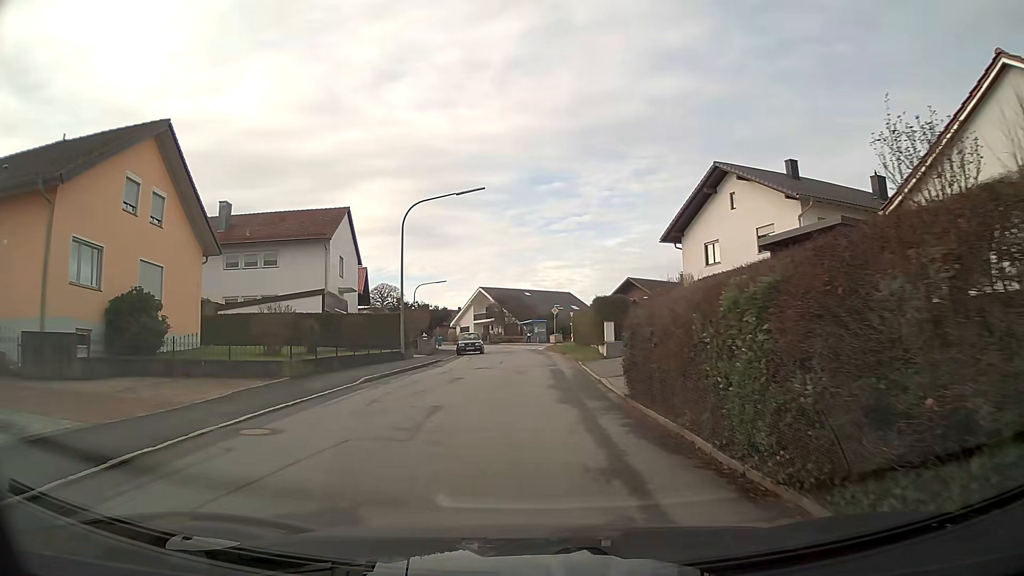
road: residential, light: Day
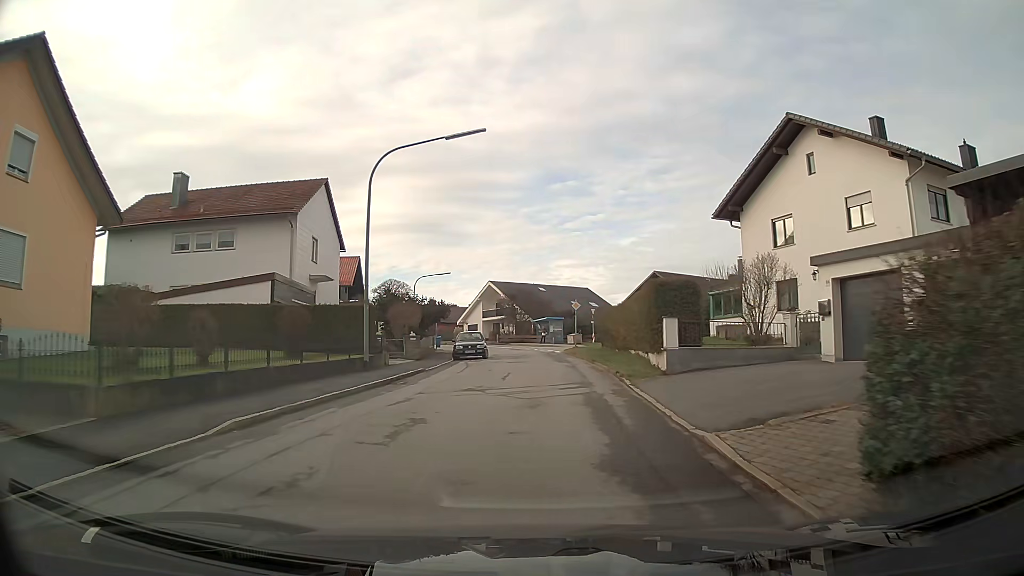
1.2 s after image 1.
(0.0, +9.1) m; 0°
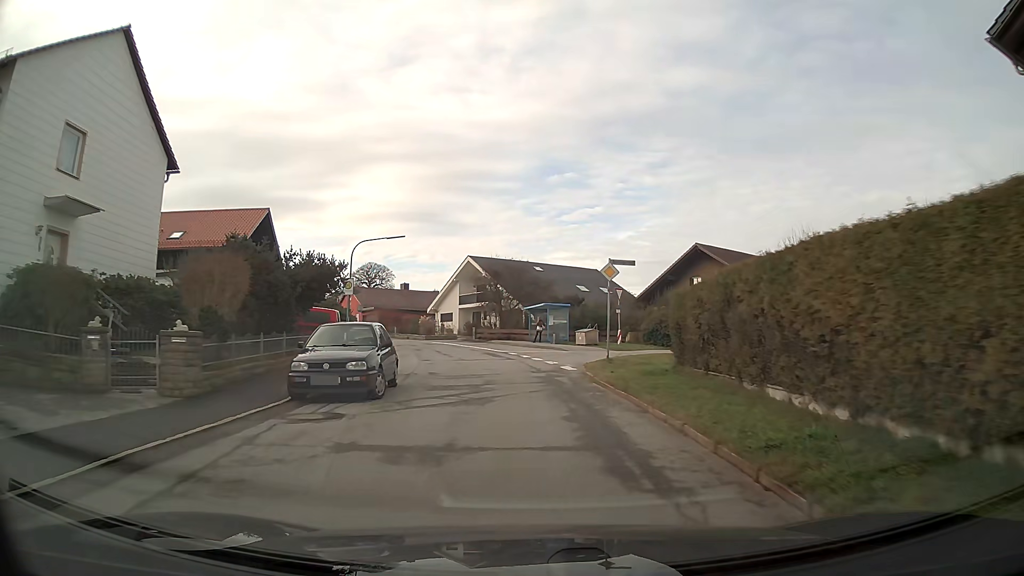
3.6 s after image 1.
(+0.1, +22.3) m; -1°
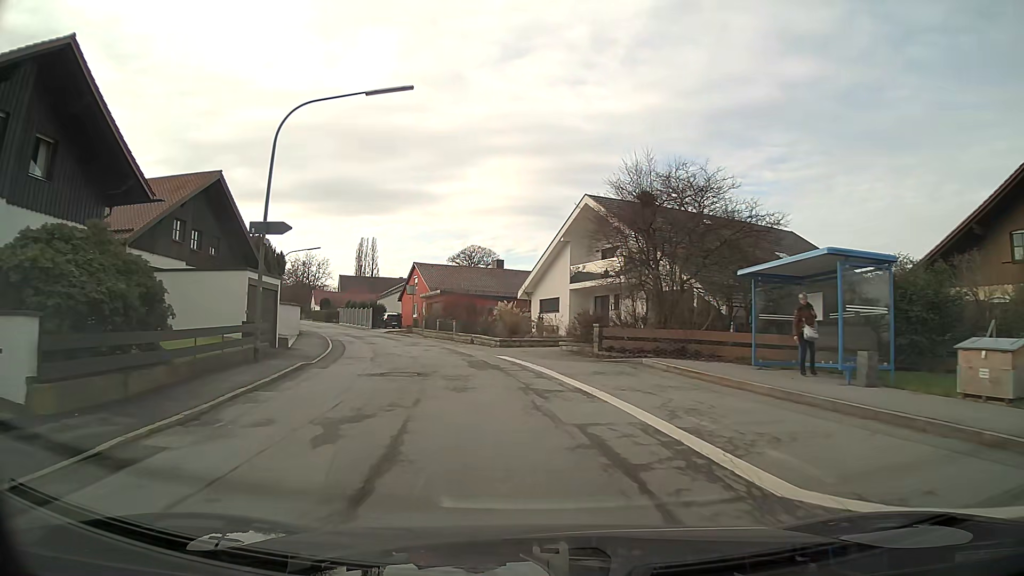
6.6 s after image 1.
(-2.5, +30.1) m; -11°
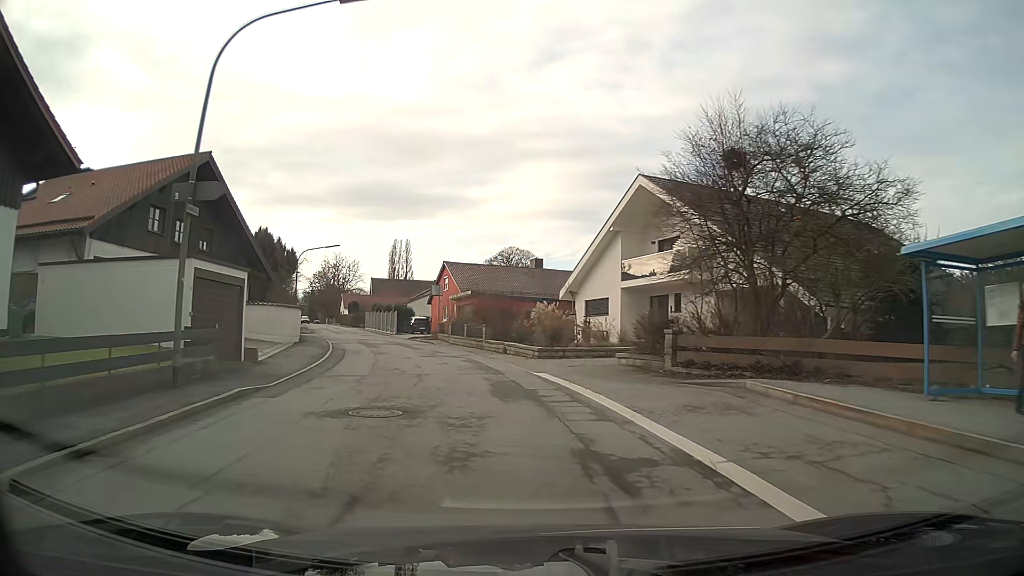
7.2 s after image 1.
(-0.2, +6.2) m; -3°
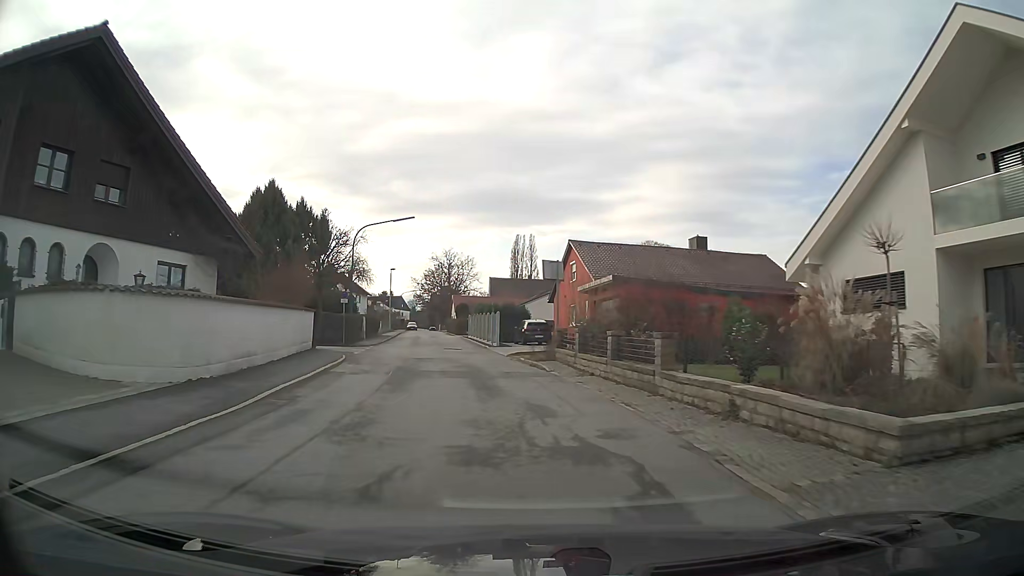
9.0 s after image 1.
(-1.8, +18.8) m; -11°
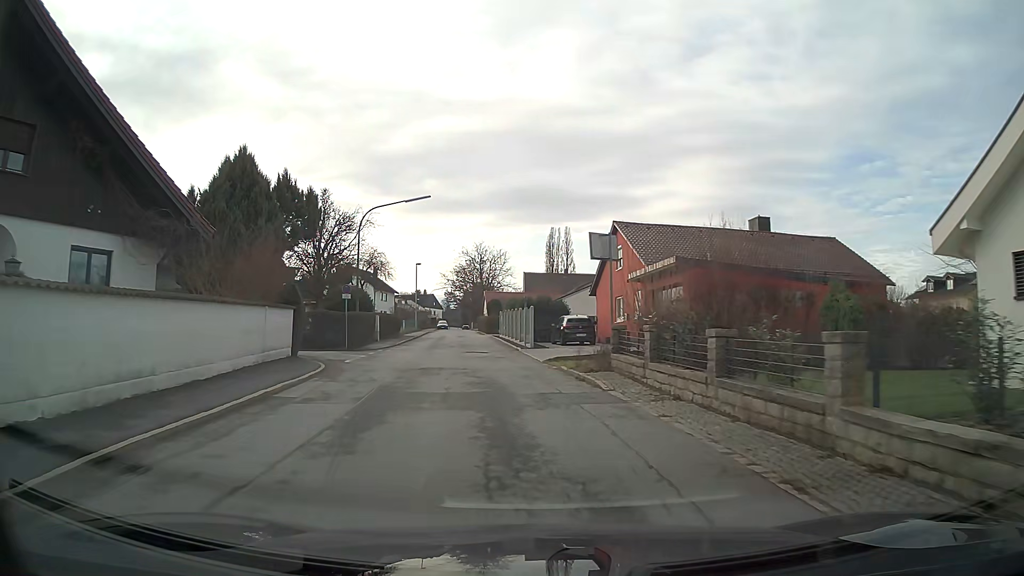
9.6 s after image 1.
(-0.2, +6.4) m; -3°
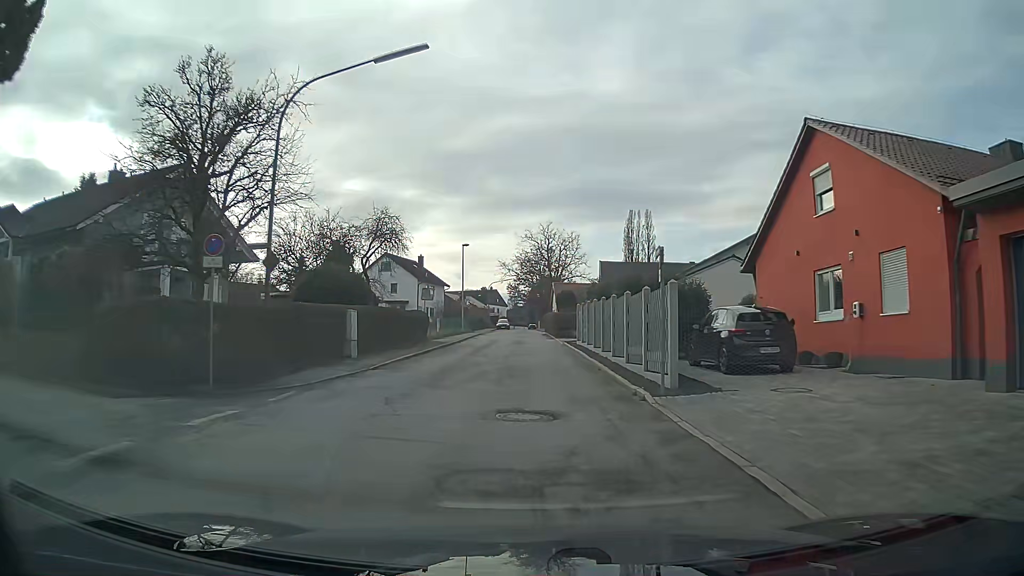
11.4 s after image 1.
(-1.0, +19.3) m; -5°
